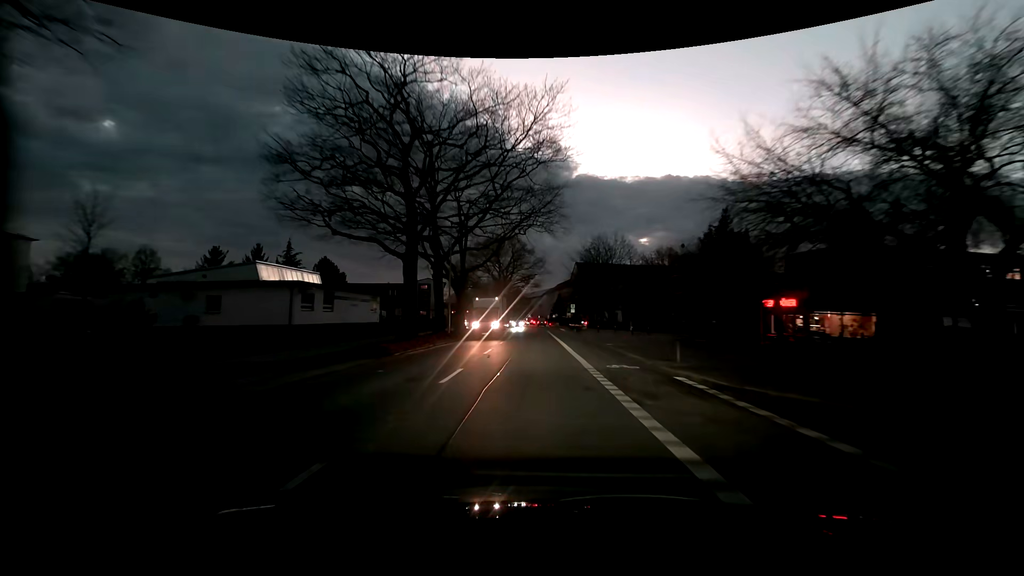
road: tertiary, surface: asphalt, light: Dusk
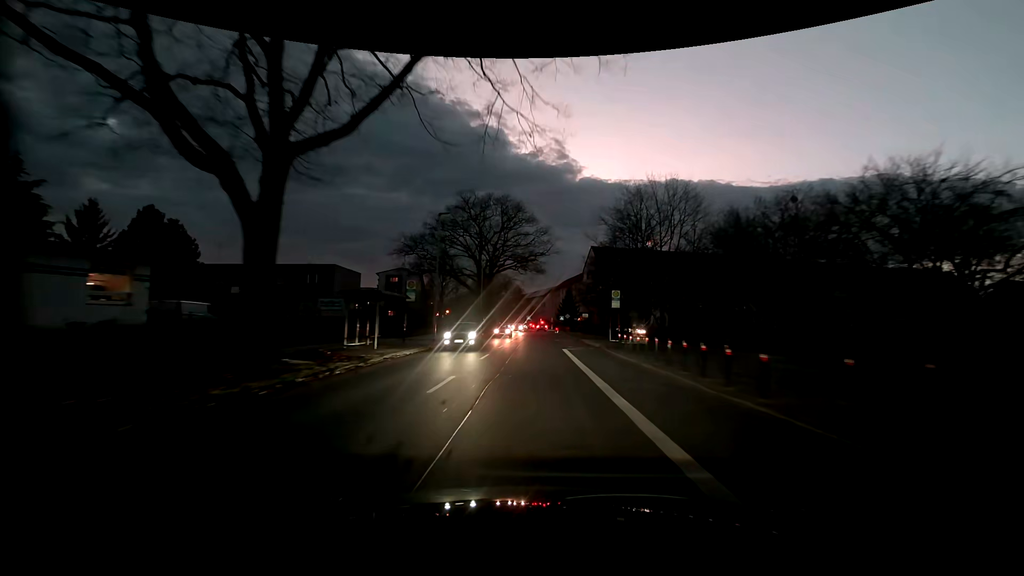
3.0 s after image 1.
(0.0, +37.3) m; -1°
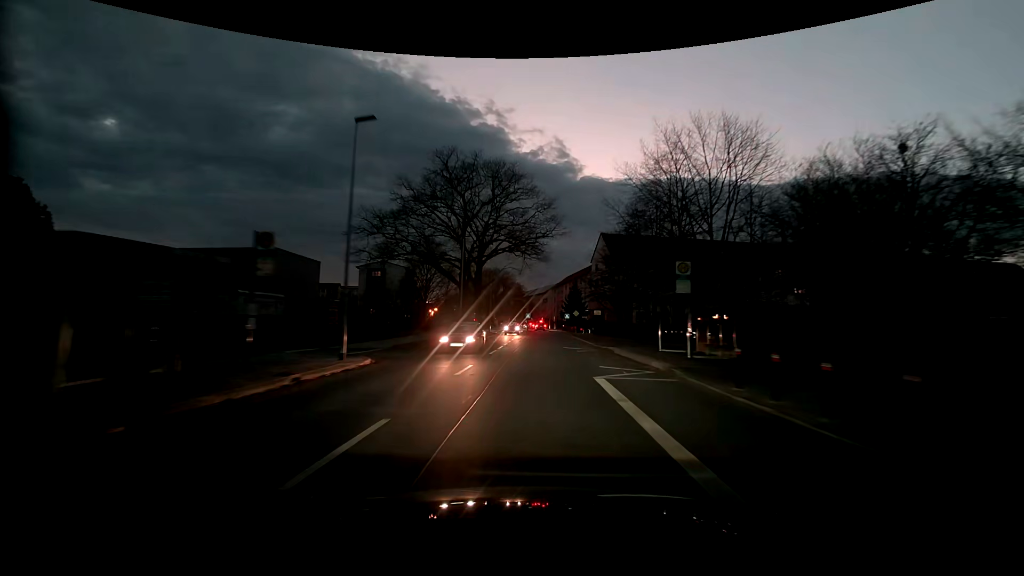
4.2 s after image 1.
(+0.2, +14.9) m; 0°
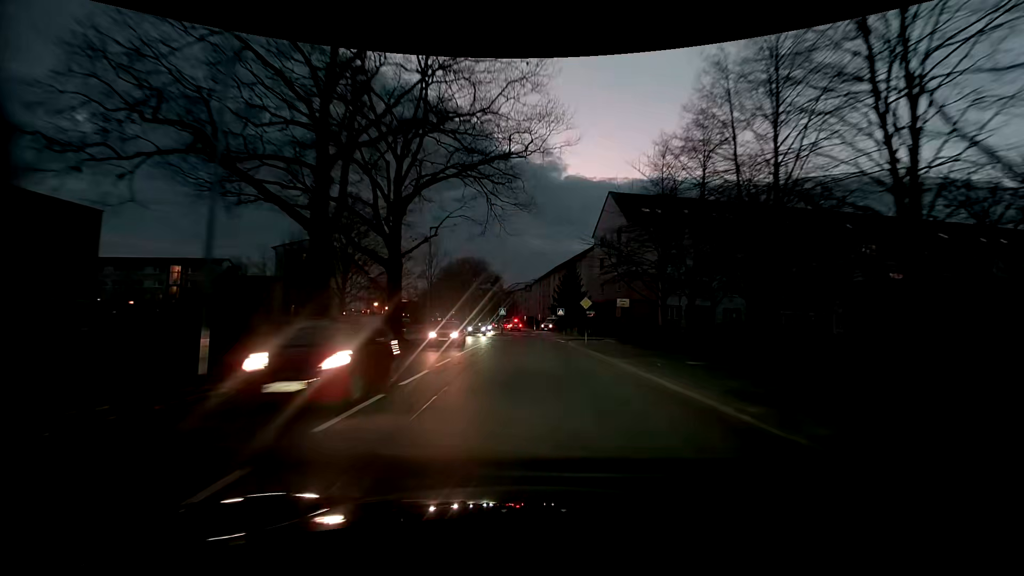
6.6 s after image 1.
(+0.5, +29.2) m; +2°
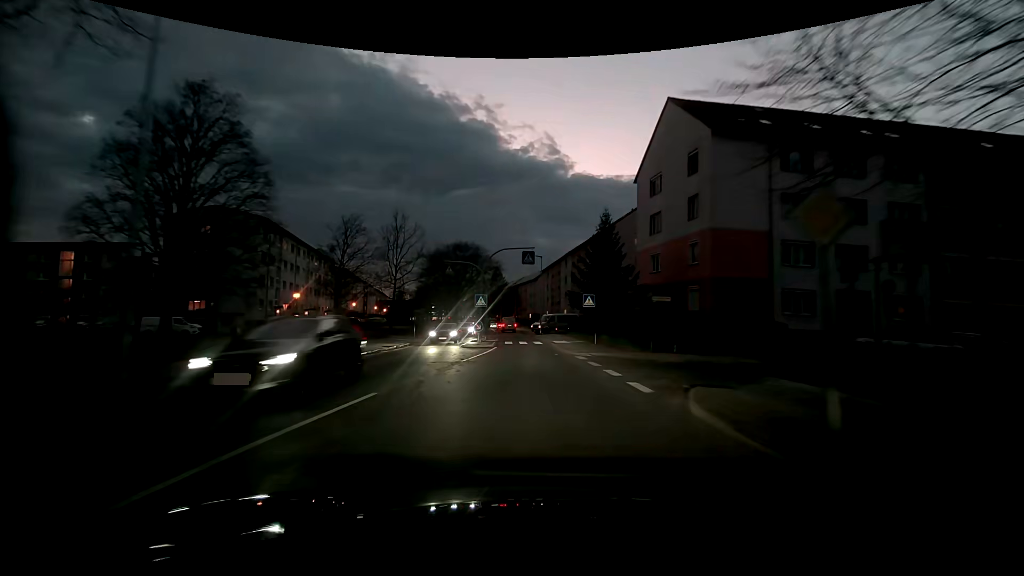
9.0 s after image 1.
(0.0, +26.4) m; 0°
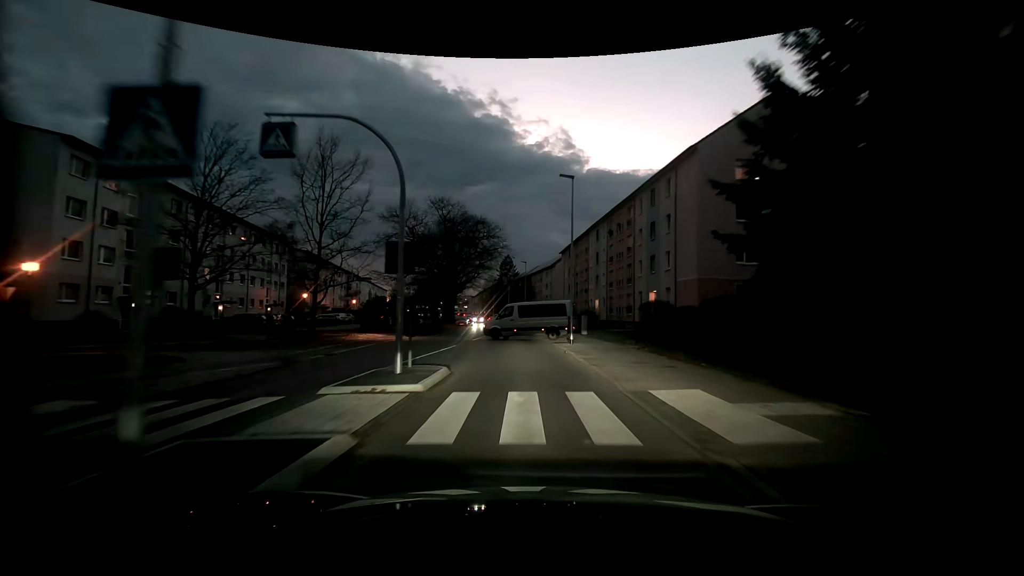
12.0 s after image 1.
(-0.7, +27.3) m; -2°
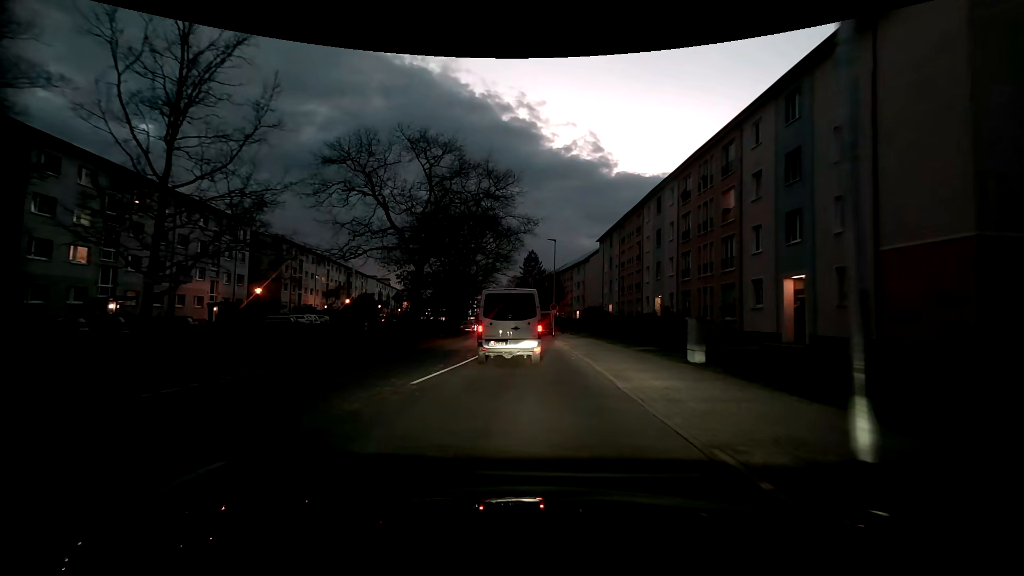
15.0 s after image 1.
(-0.6, +19.5) m; -3°
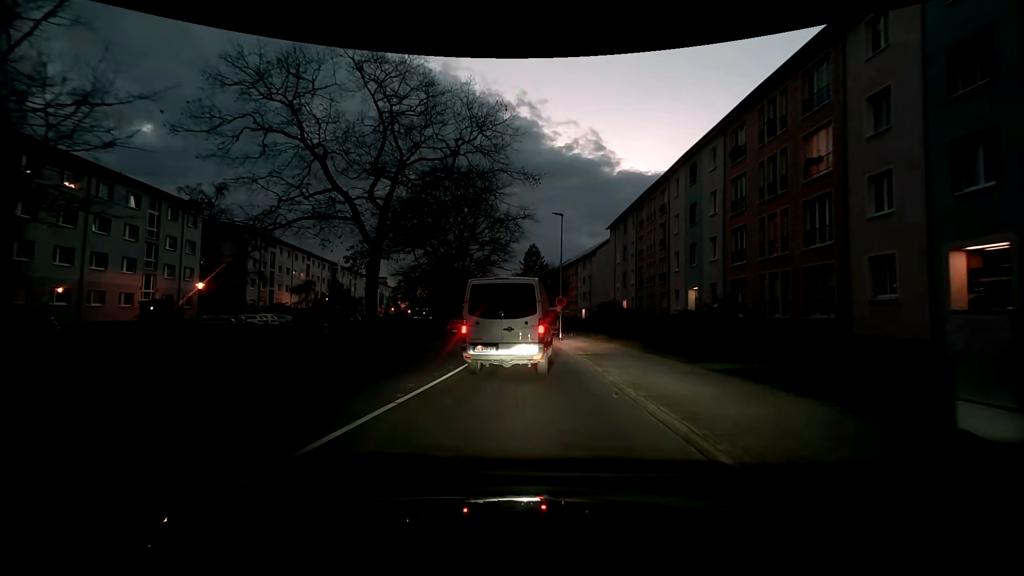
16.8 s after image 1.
(0.0, +9.6) m; +1°
(0, +10) (-1, +20) (-2, +30) (-3, +40) (-3, +50) (-4, +60) (-4, +70) (-5, +80) (-6, +90) (-8, +100) m
